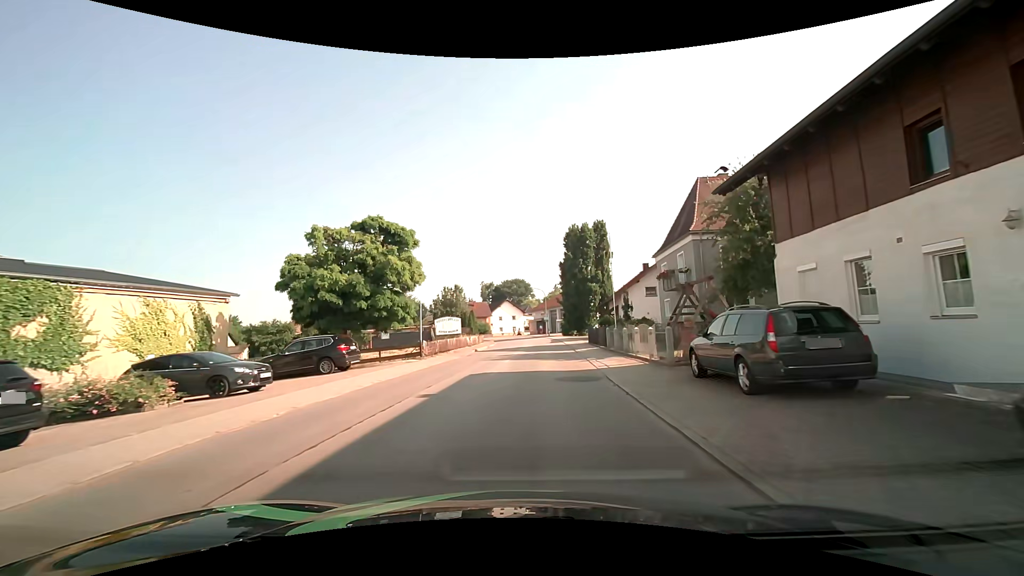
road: secondary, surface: asphalt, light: Day
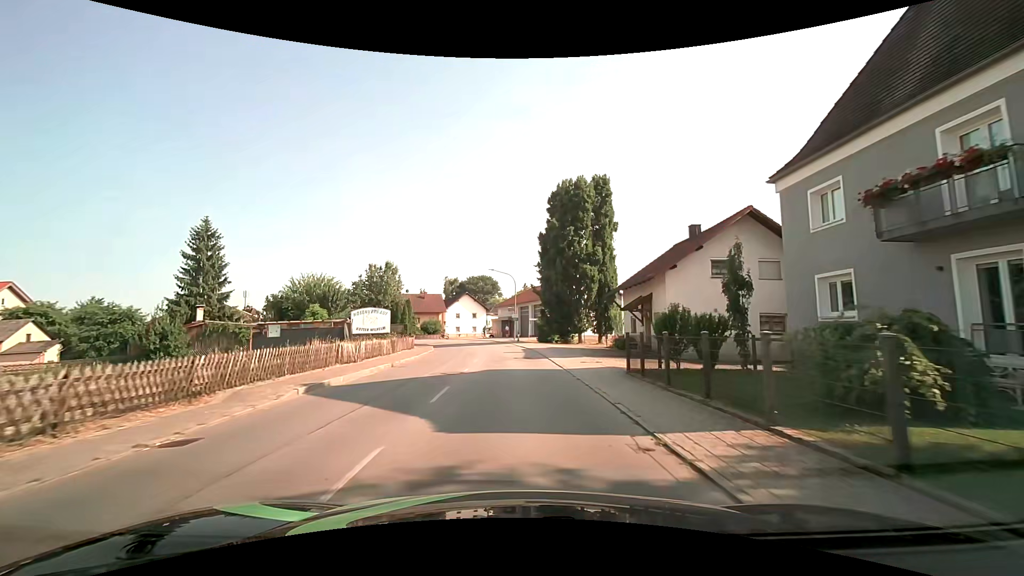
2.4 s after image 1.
(+1.0, +22.9) m; +4°
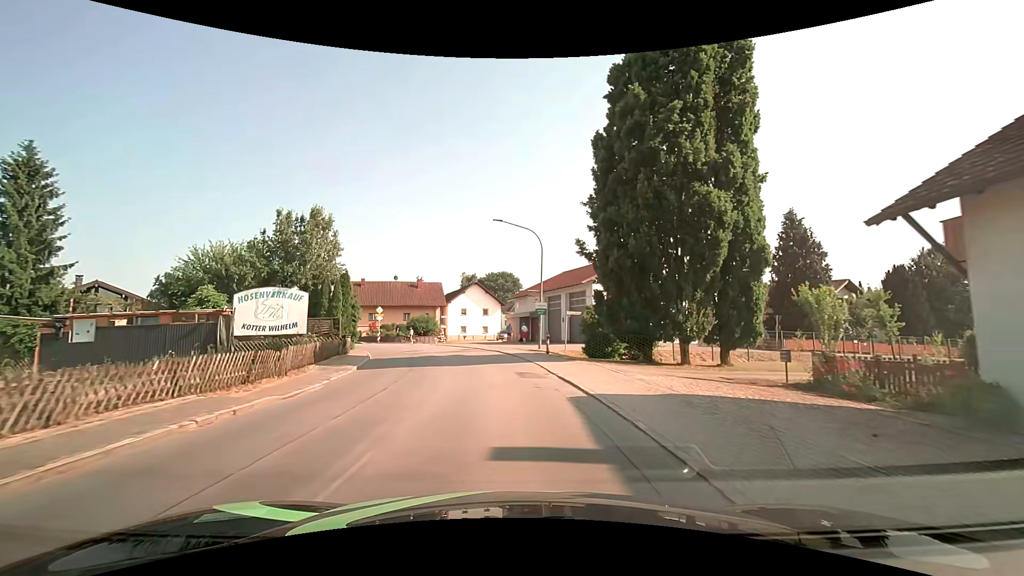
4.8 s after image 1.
(-0.3, +24.0) m; -3°
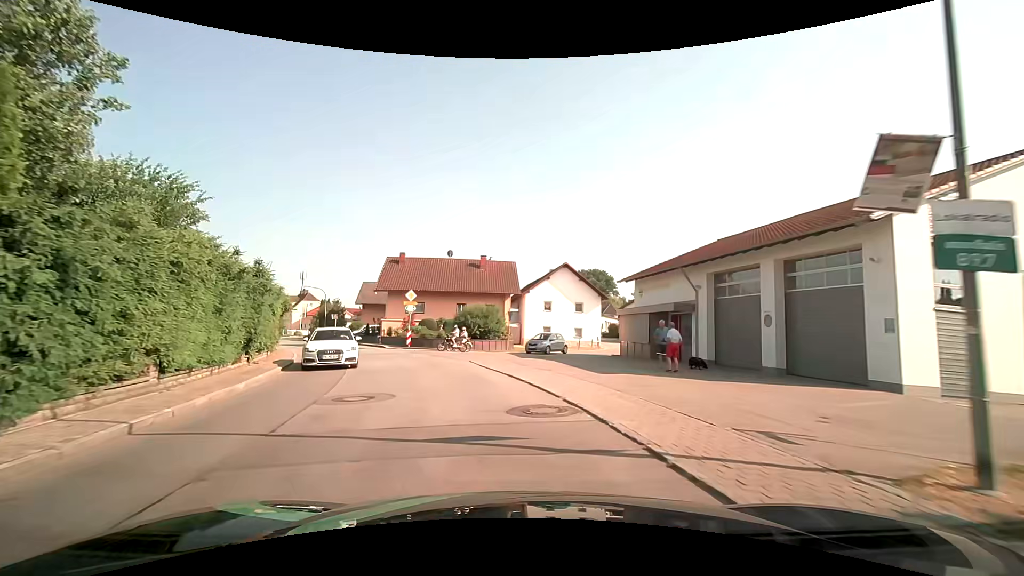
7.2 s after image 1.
(-1.9, +23.3) m; -10°
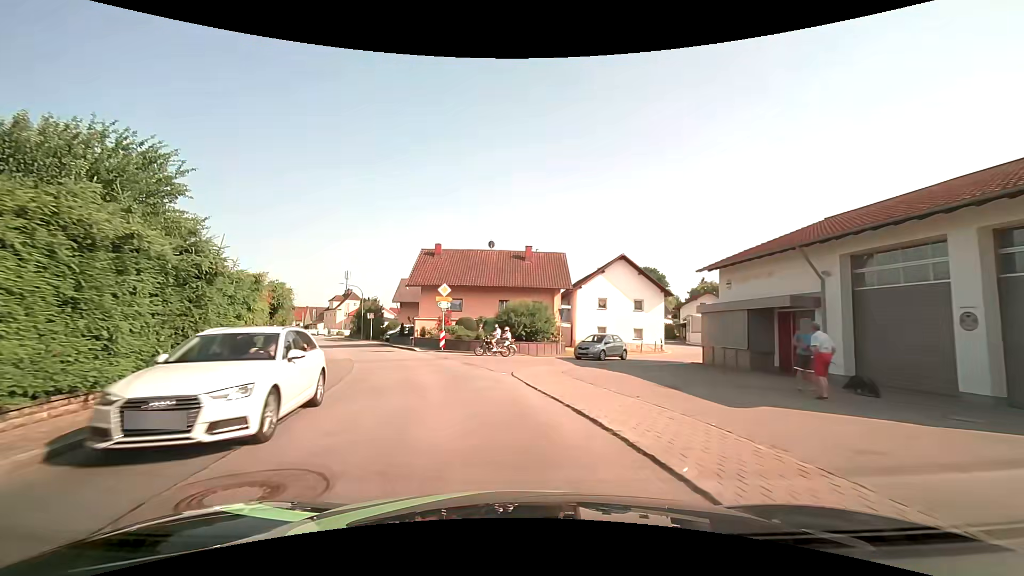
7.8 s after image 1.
(-0.3, +5.8) m; -5°
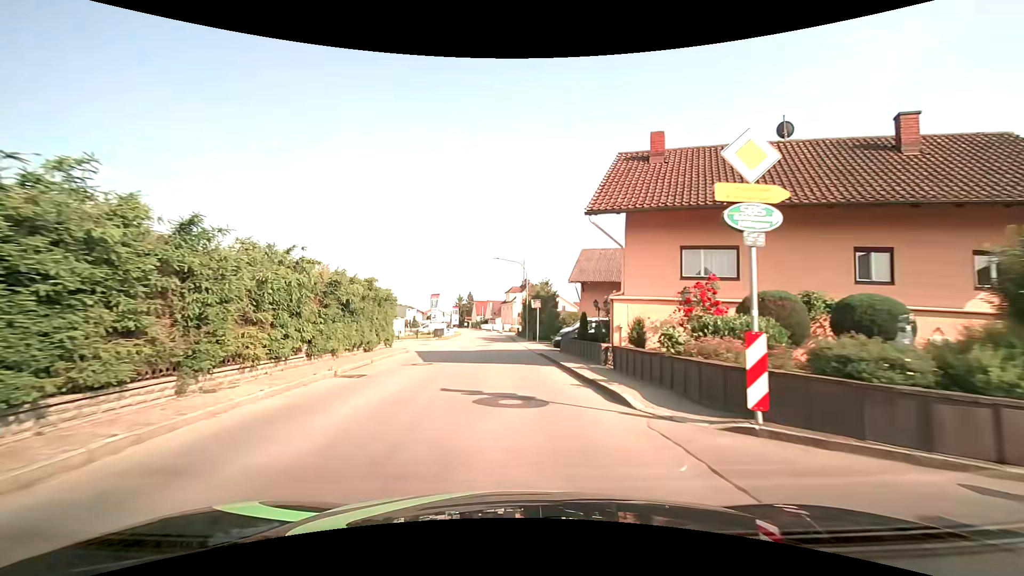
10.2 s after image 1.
(-4.4, +23.0) m; -21°
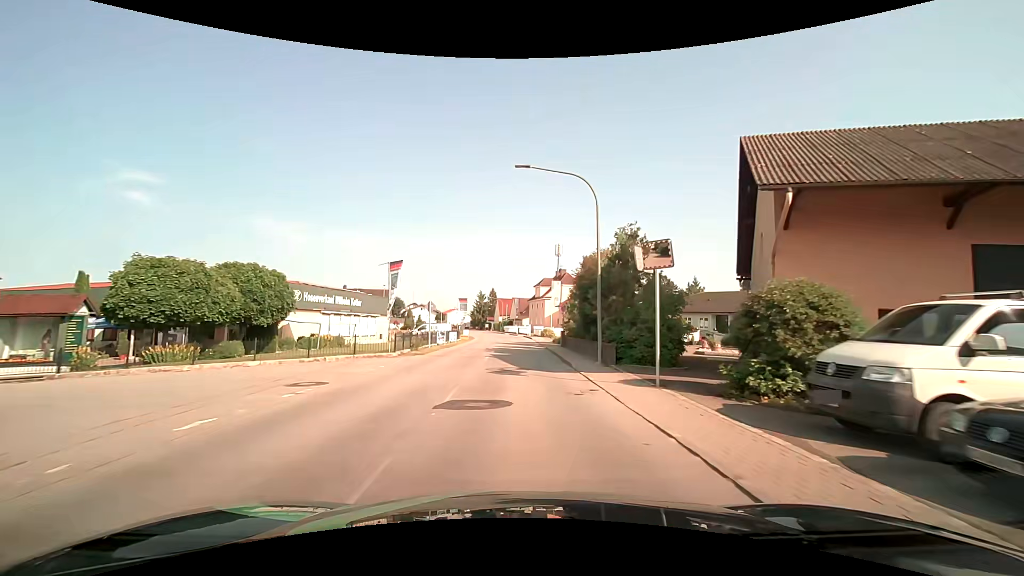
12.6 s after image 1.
(-1.2, +26.2) m; -4°
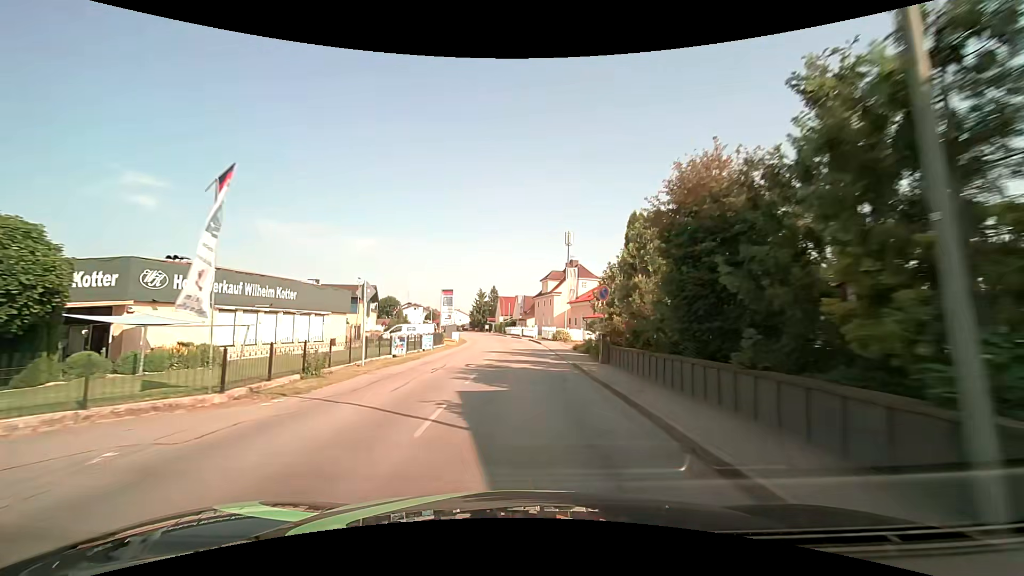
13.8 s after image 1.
(0.0, +14.4) m; -1°
(0, +10) (0, +20) (0, +30) (0, +40) (0, +50) (-1, +60) (-2, +70) (-4, +80) (-5, +90) (-7, +99) m
